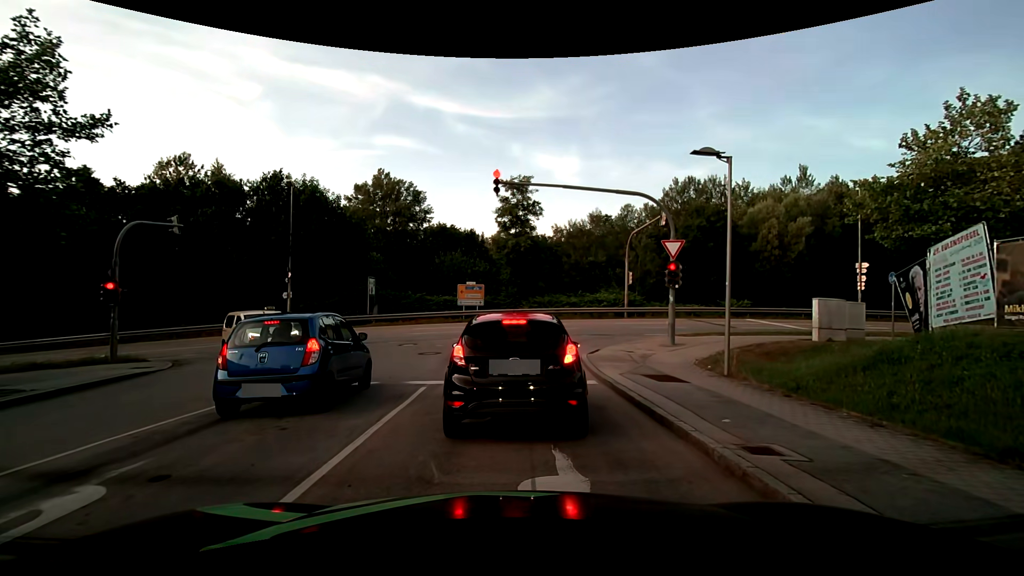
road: residential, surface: asphalt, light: Day
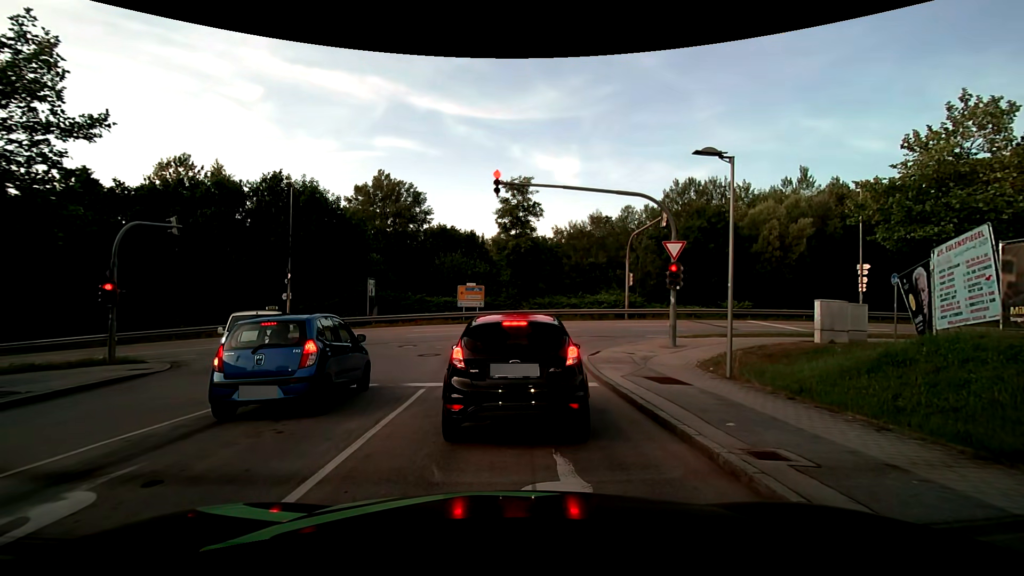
(0.0, +0.1) m; 0°
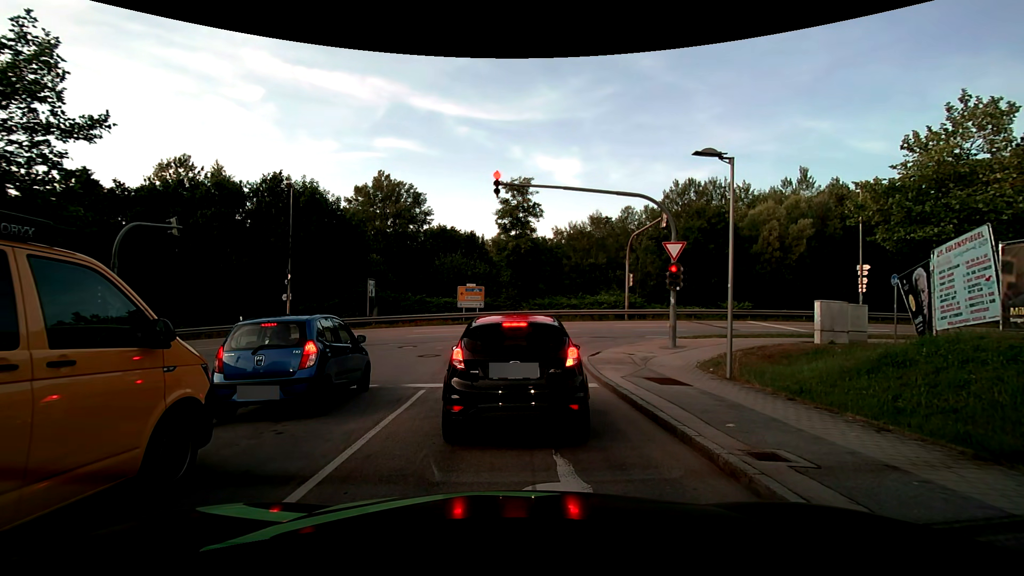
(0.0, +0.1) m; 0°
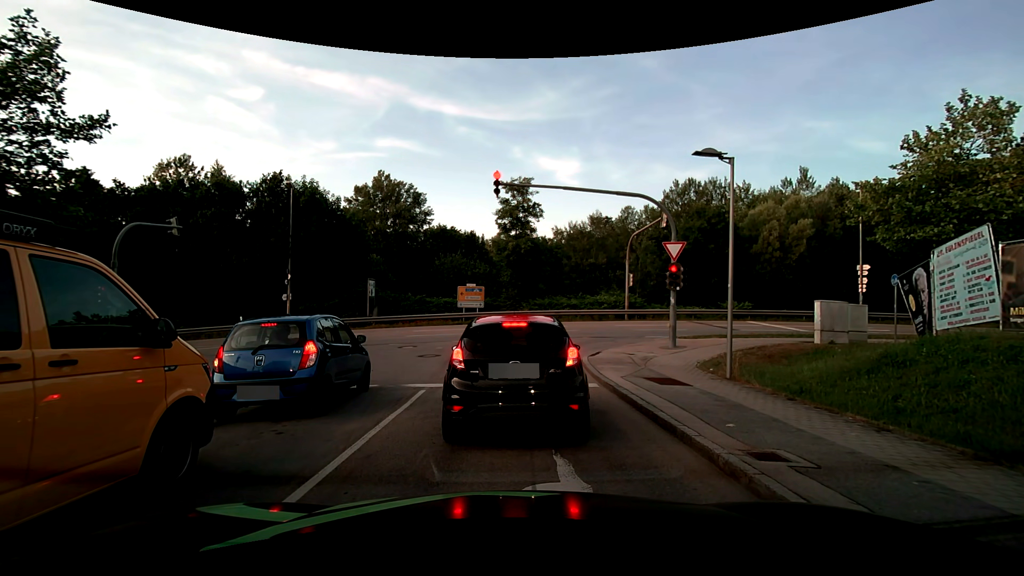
(0.0, 0.0) m; 0°
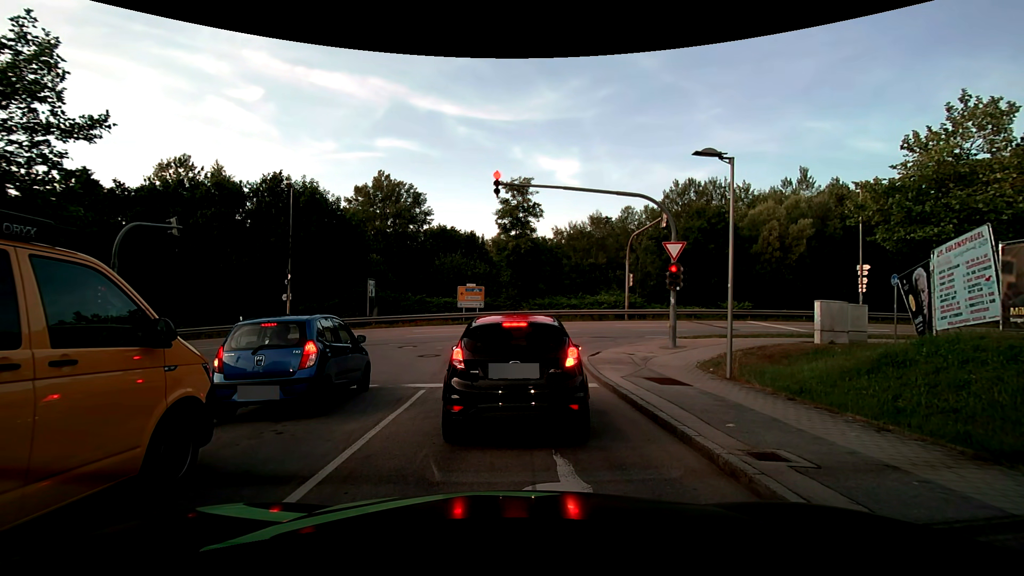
(0.0, 0.0) m; 0°
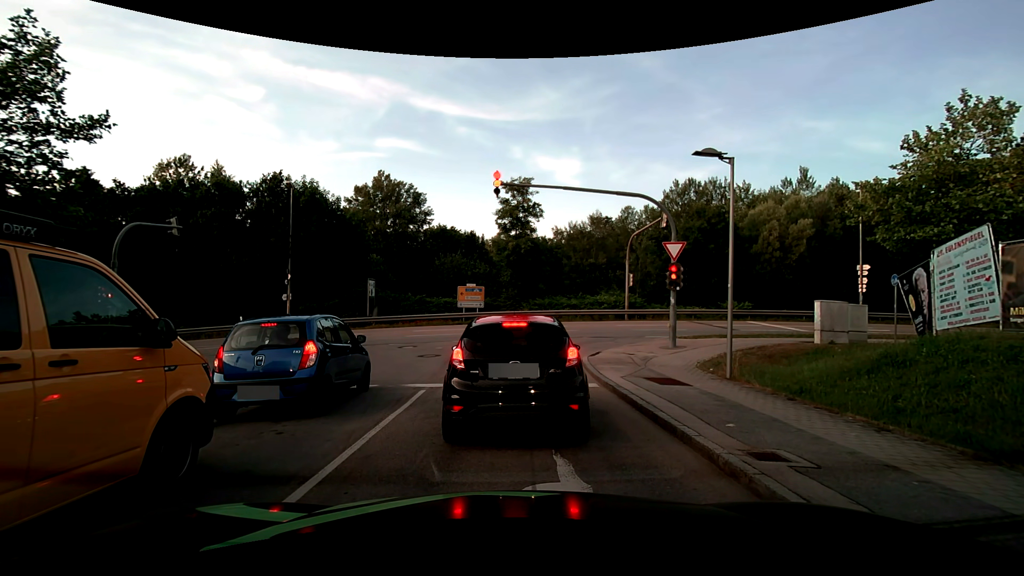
(0.0, 0.0) m; 0°
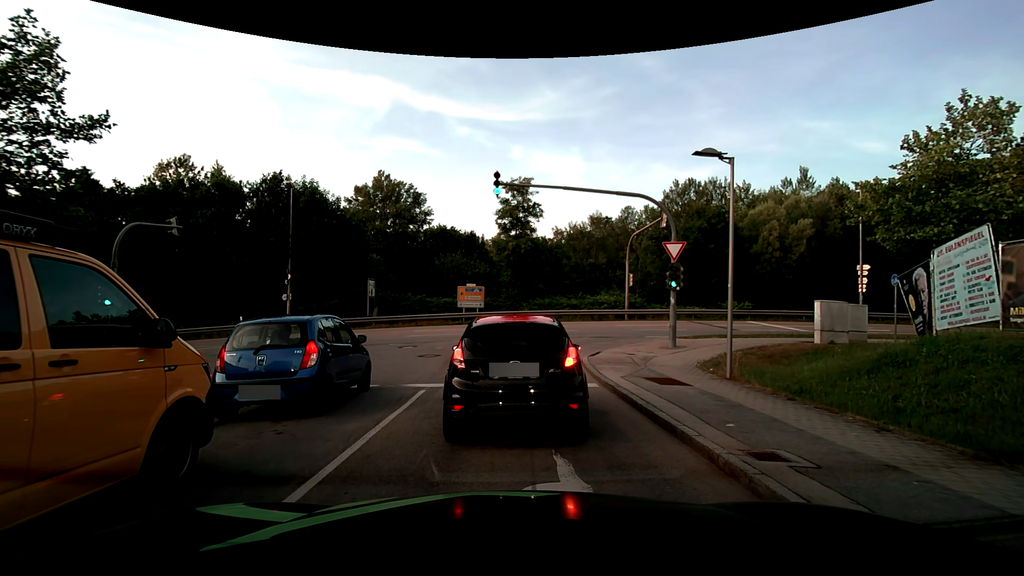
(0.0, 0.0) m; 0°
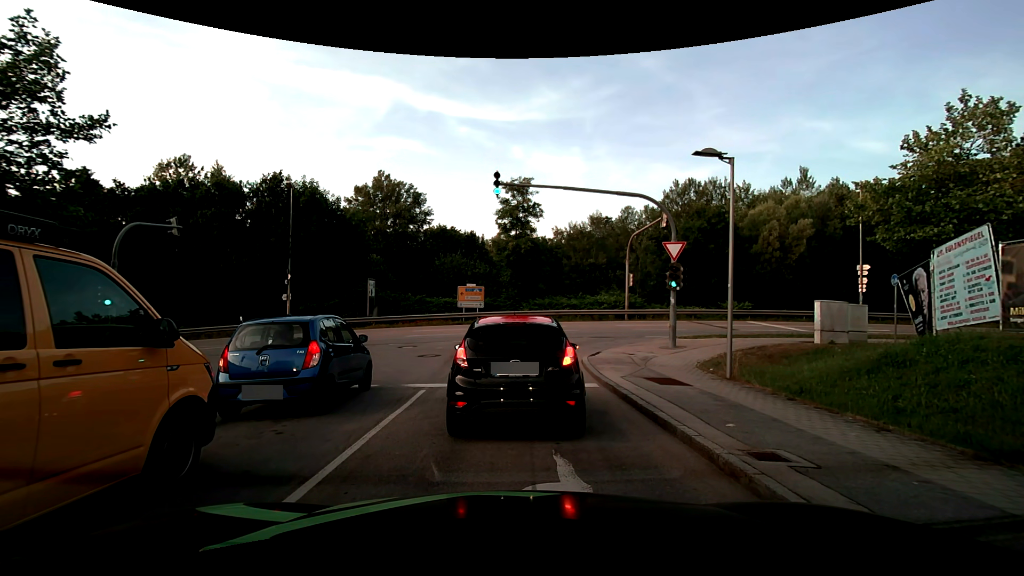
(0.0, 0.0) m; 0°
(0, +10) (+1, +20) (+7, +27) (+17, +28) (+27, +28) (+37, +29) (+47, +29) (+57, +29) (+67, +29) (+77, +29) m
